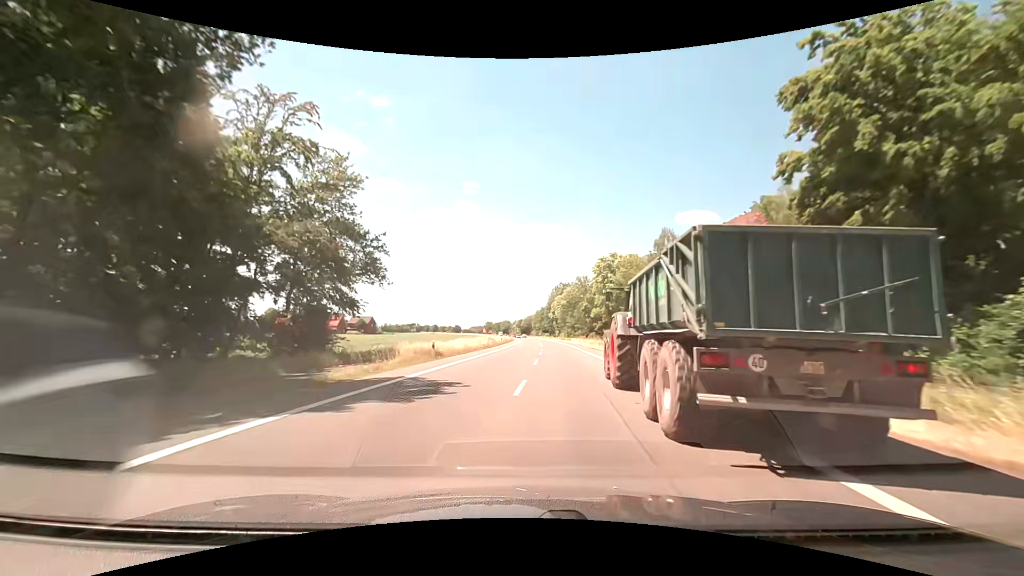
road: primary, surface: asphalt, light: Day
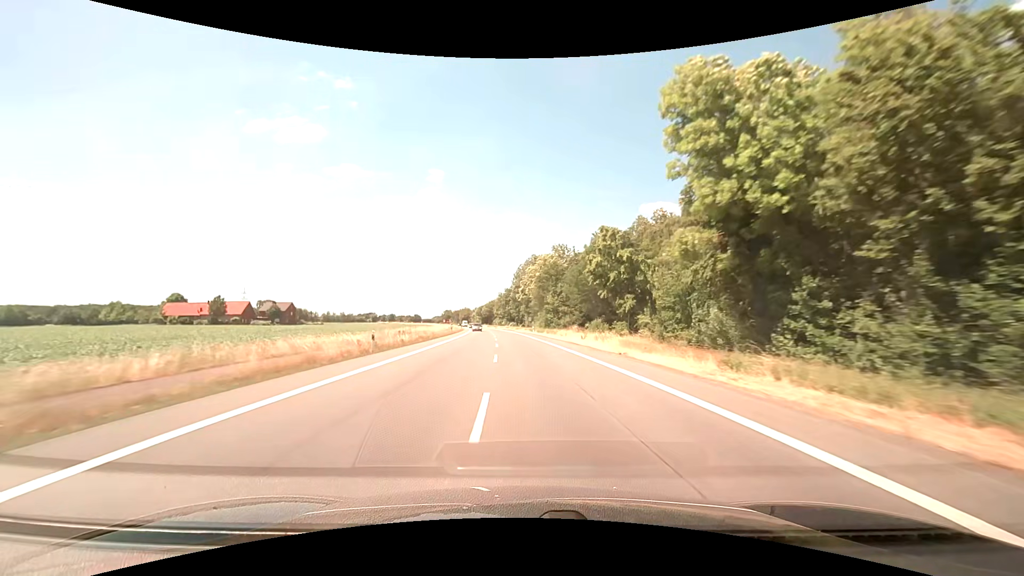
(+2.5, +54.8) m; +4°
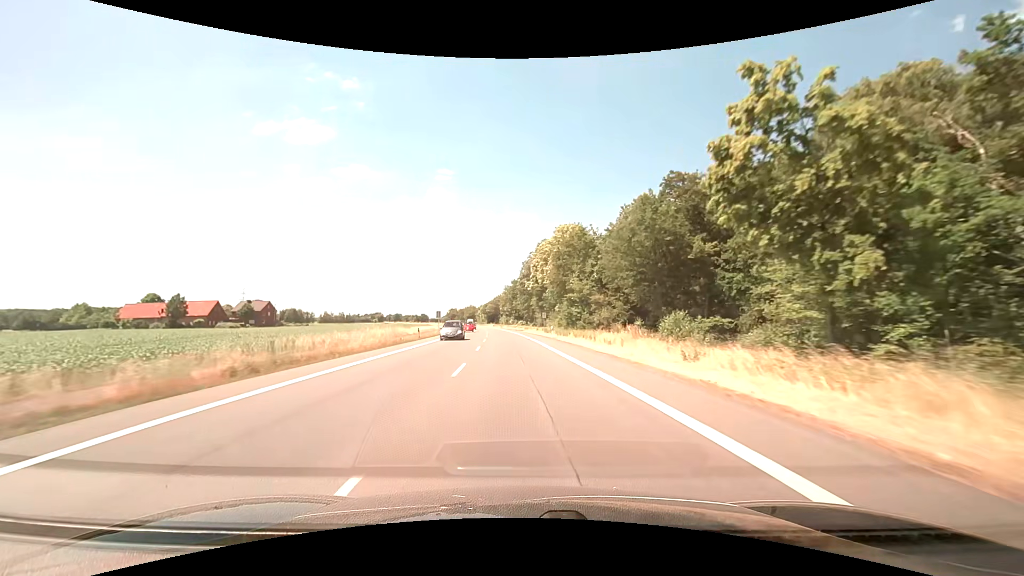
(-0.2, +29.0) m; -1°
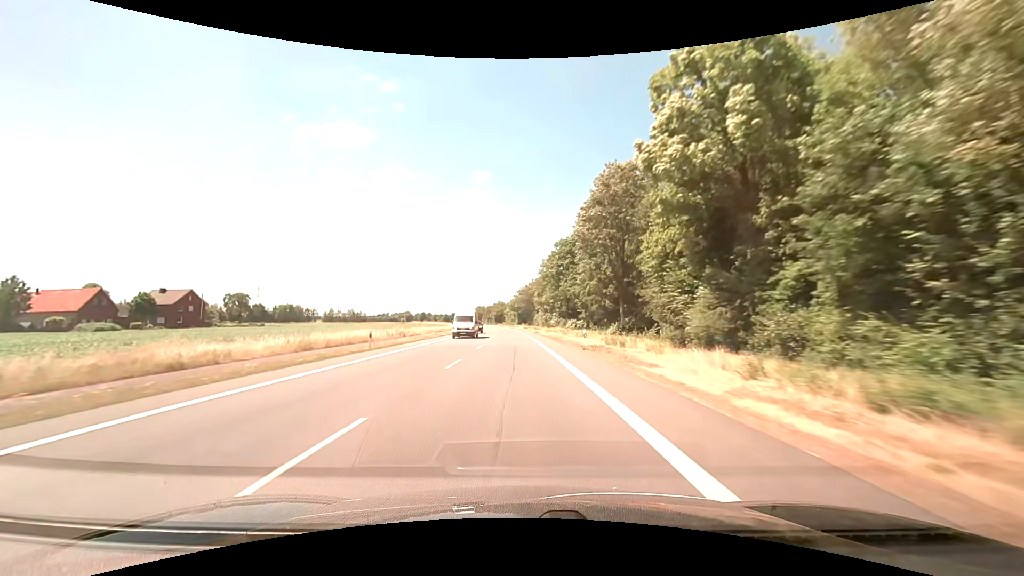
(-2.7, +69.4) m; -4°
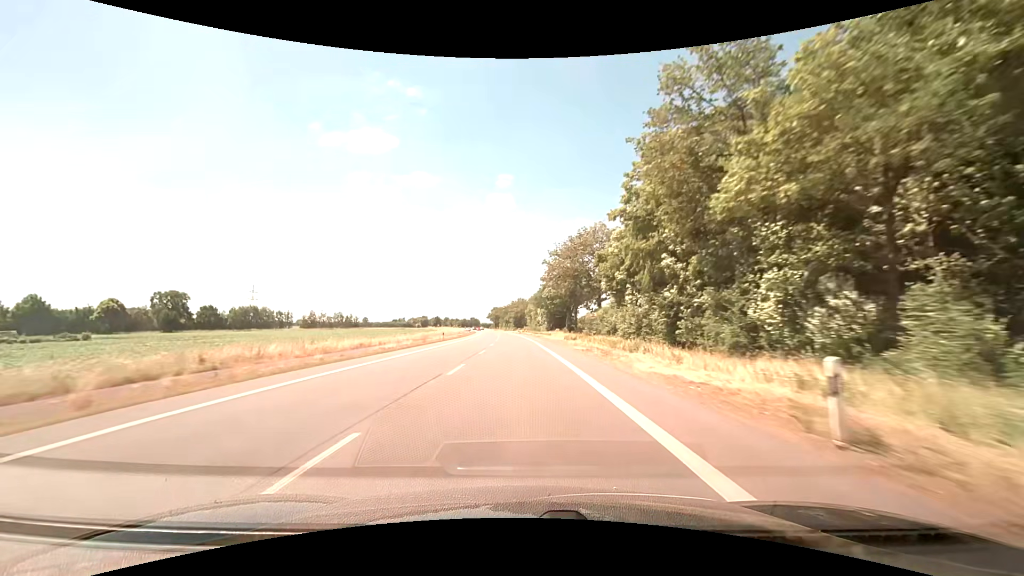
(-1.9, +72.9) m; -3°
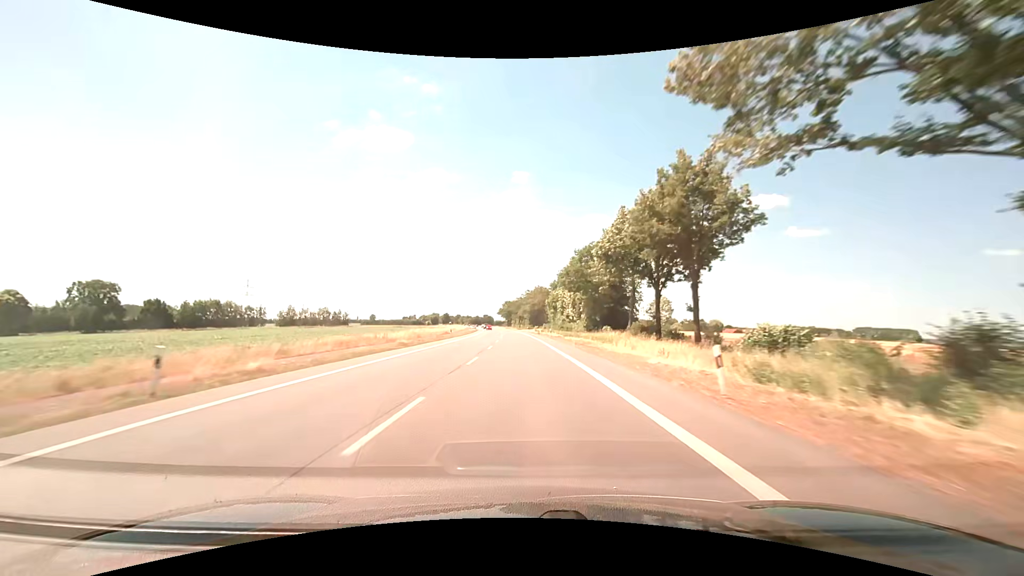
(-0.7, +46.1) m; -2°
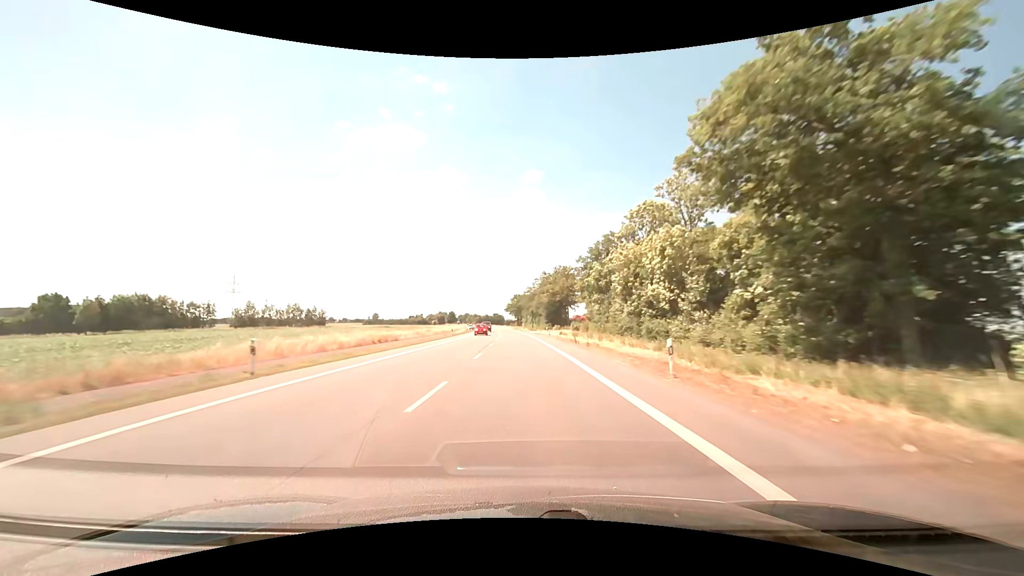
(-0.5, +46.8) m; -1°
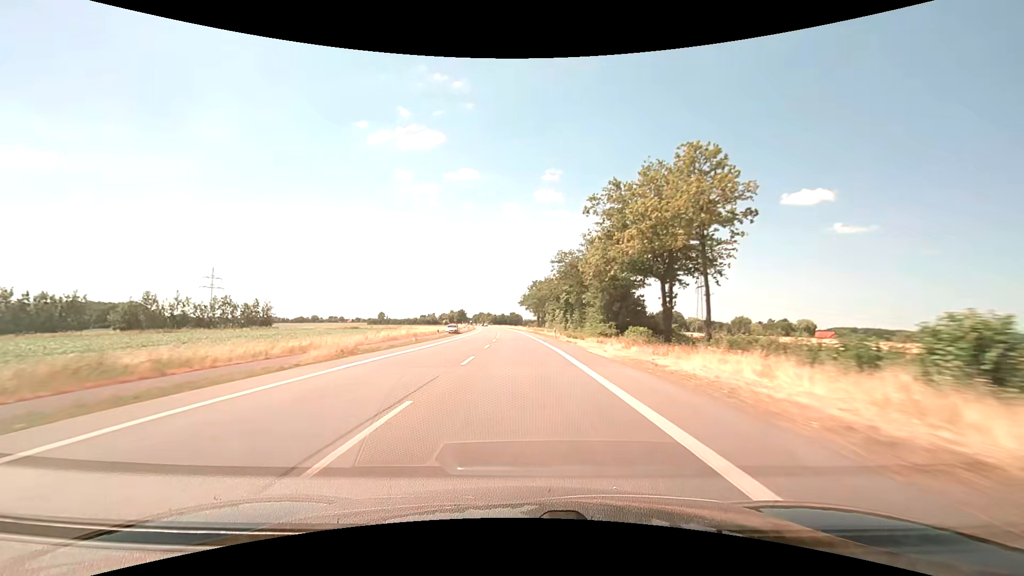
(-1.1, +63.1) m; -2°
(0, +10) (0, +20) (0, +30) (-1, +40) (-1, +50) (-1, +60) (-1, +70) (-2, +80) (-2, +90) (-3, +100) m
